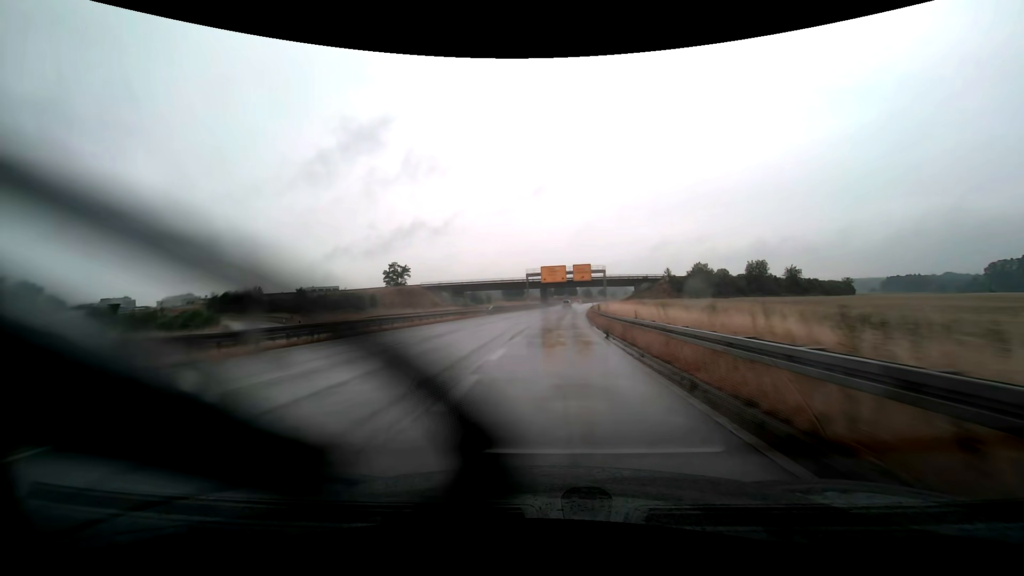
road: trunk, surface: asphalt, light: Day
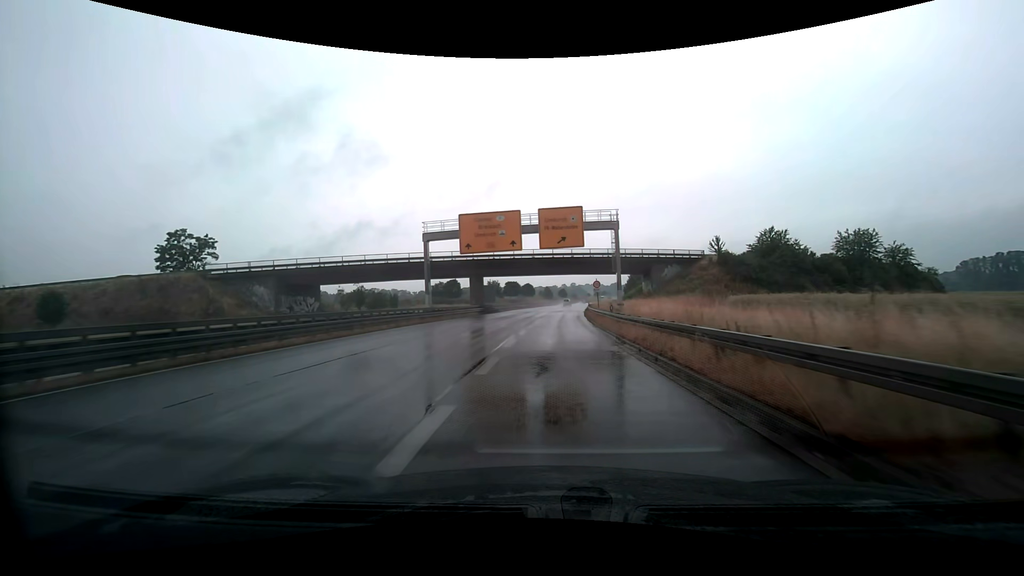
(+2.3, +62.6) m; +5°
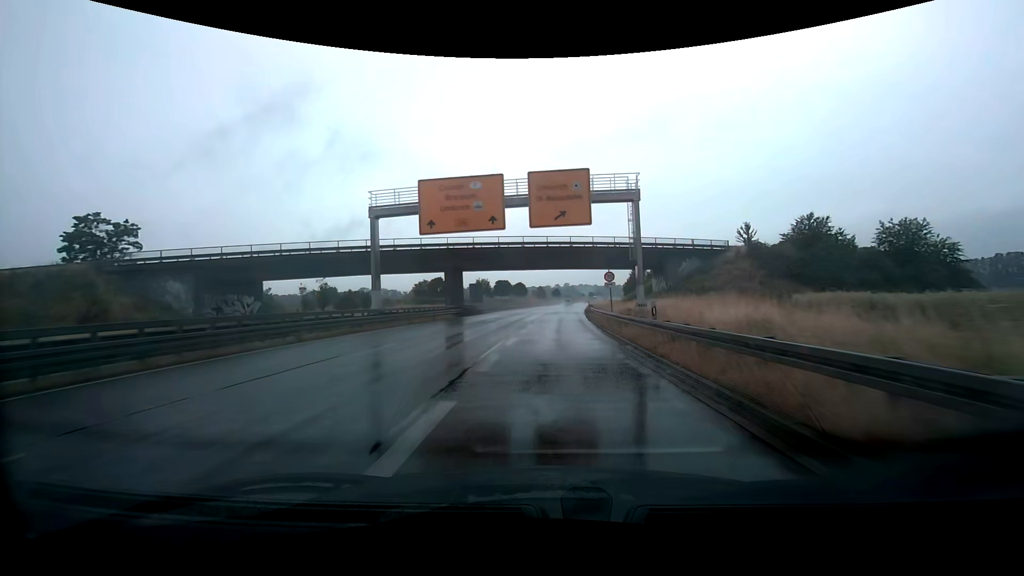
(+0.1, +11.6) m; +1°
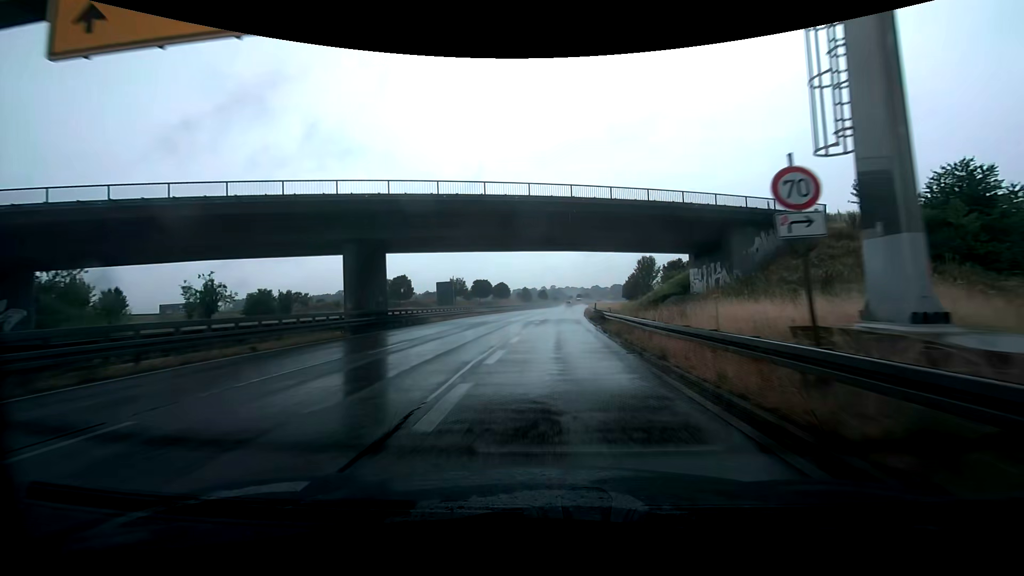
(+0.3, +22.4) m; +2°
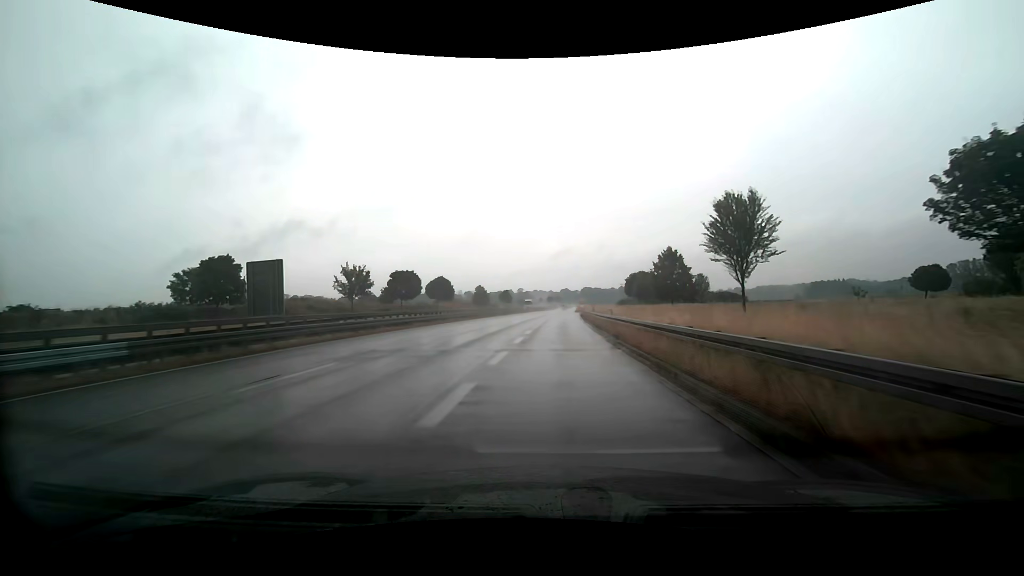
(+1.6, +53.6) m; +4°
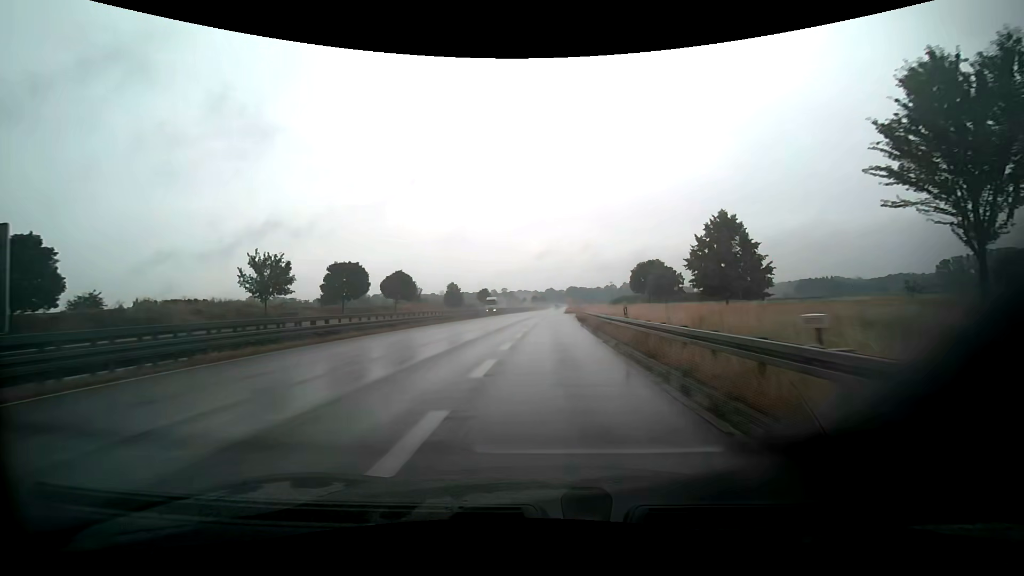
(+0.3, +20.8) m; +2°
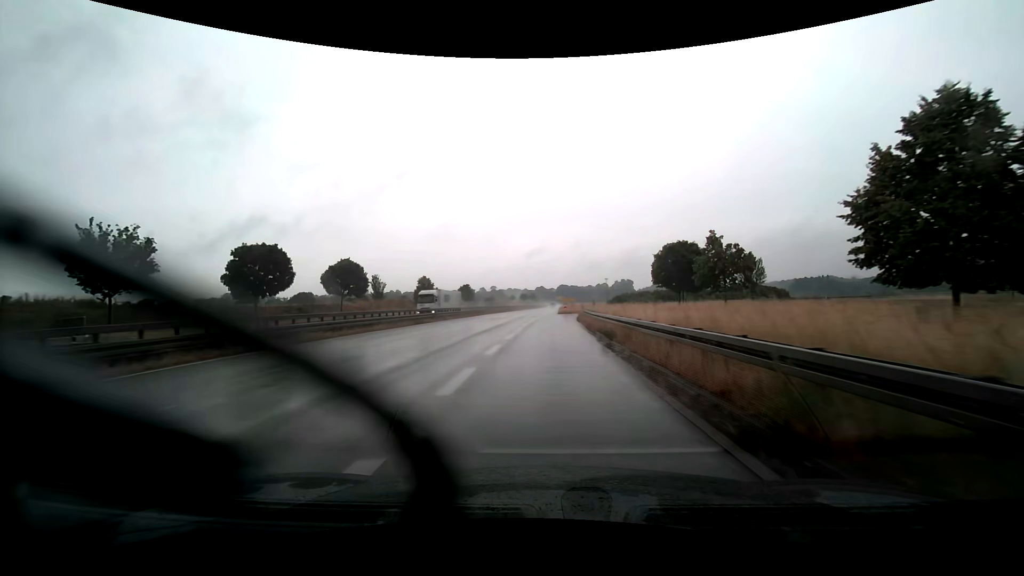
(+0.1, +19.9) m; +1°
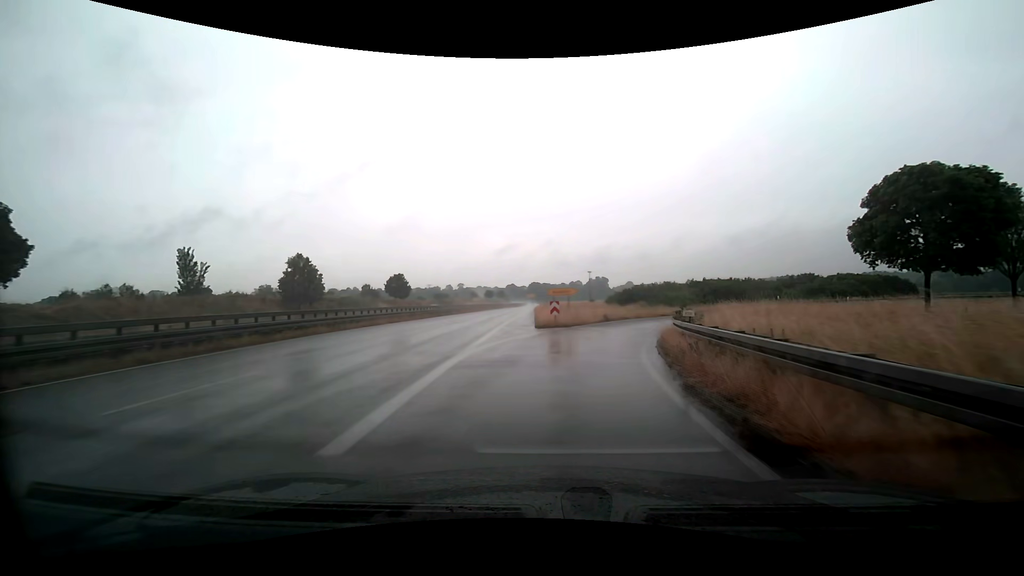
(+0.6, +44.5) m; +3°
(0, +10) (+2, +20) (+5, +29) (+10, +38) (+18, +44) (+27, +48) (+36, +50) (+46, +50) (+56, +47) (+64, +41) m
